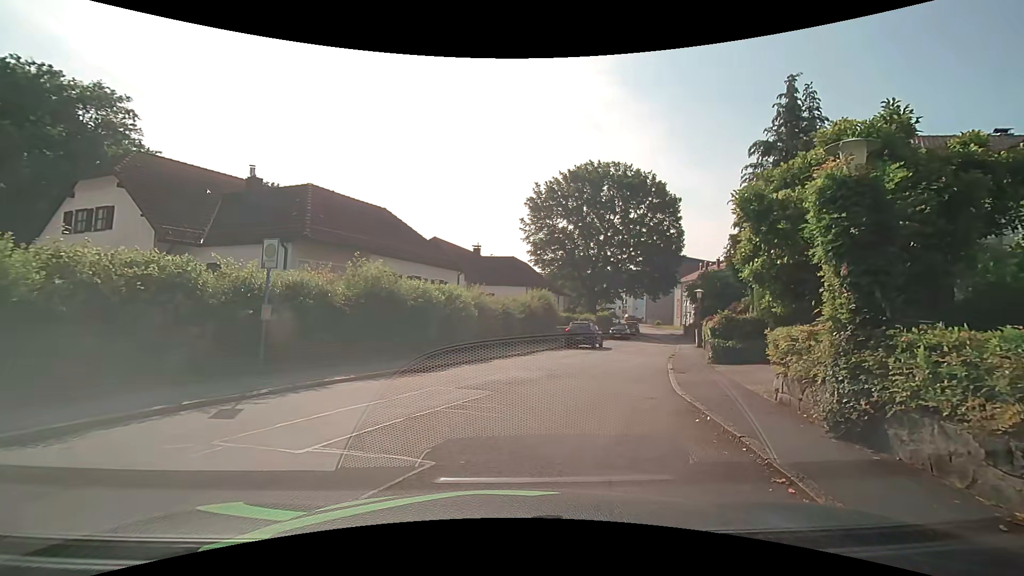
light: Day
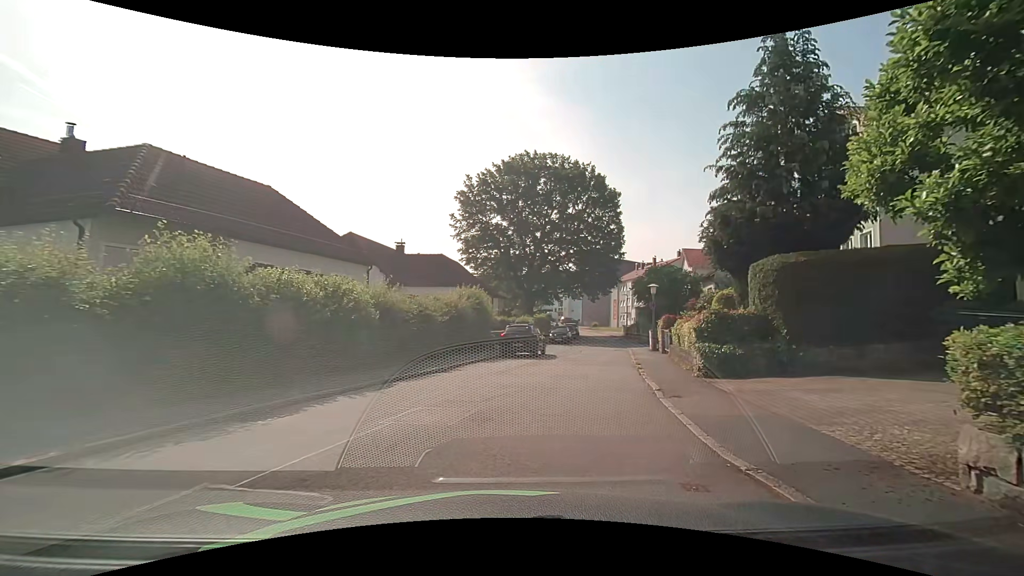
(+0.2, +5.8) m; +6°
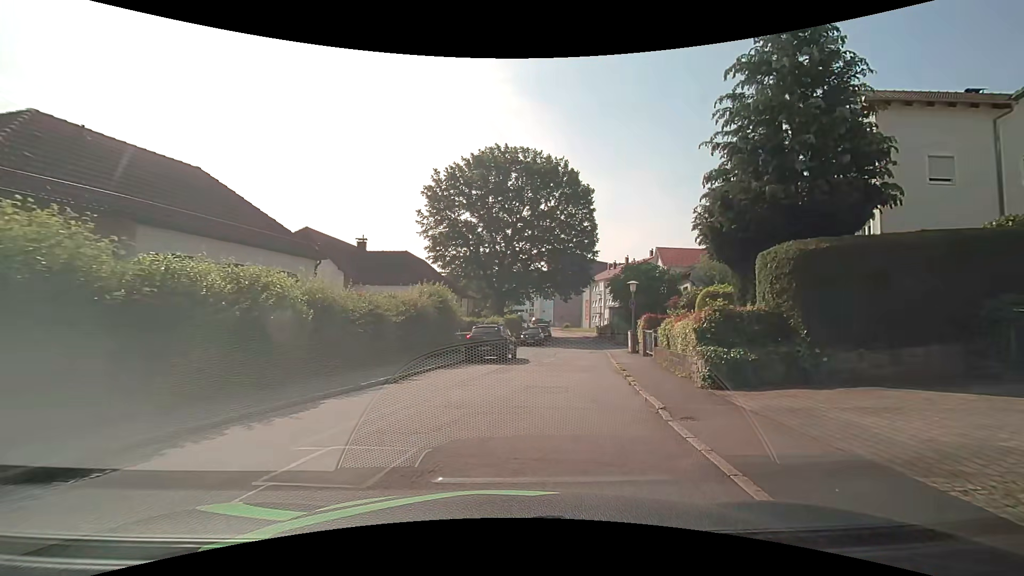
(+0.1, +2.6) m; +2°
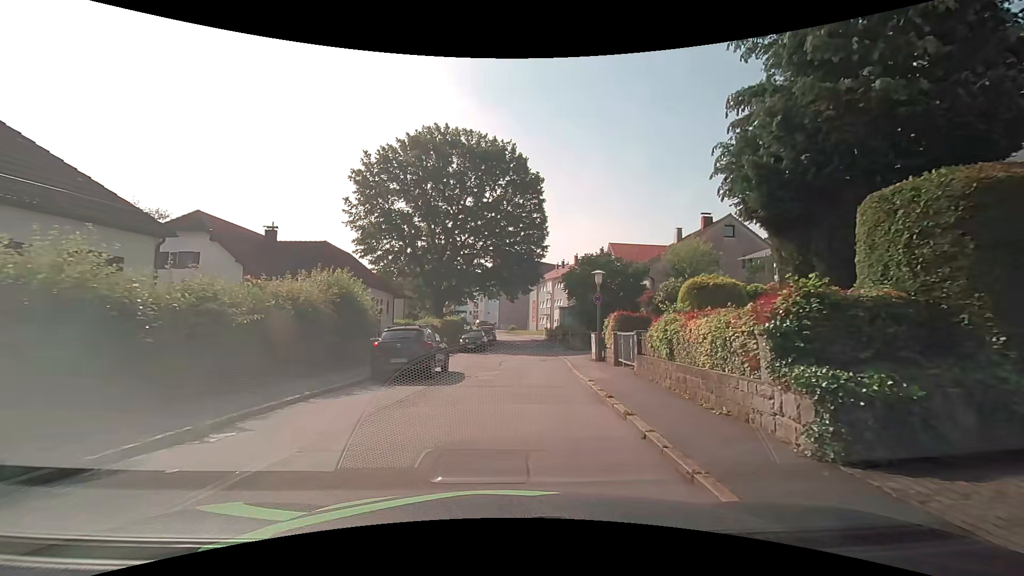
(+0.5, +6.1) m; +8°
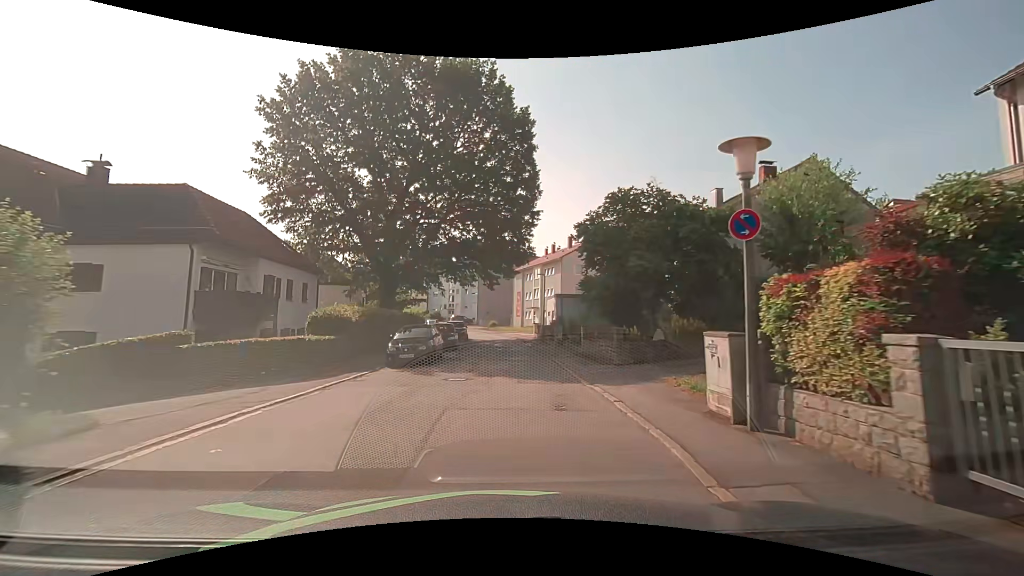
(+0.2, +14.9) m; +1°
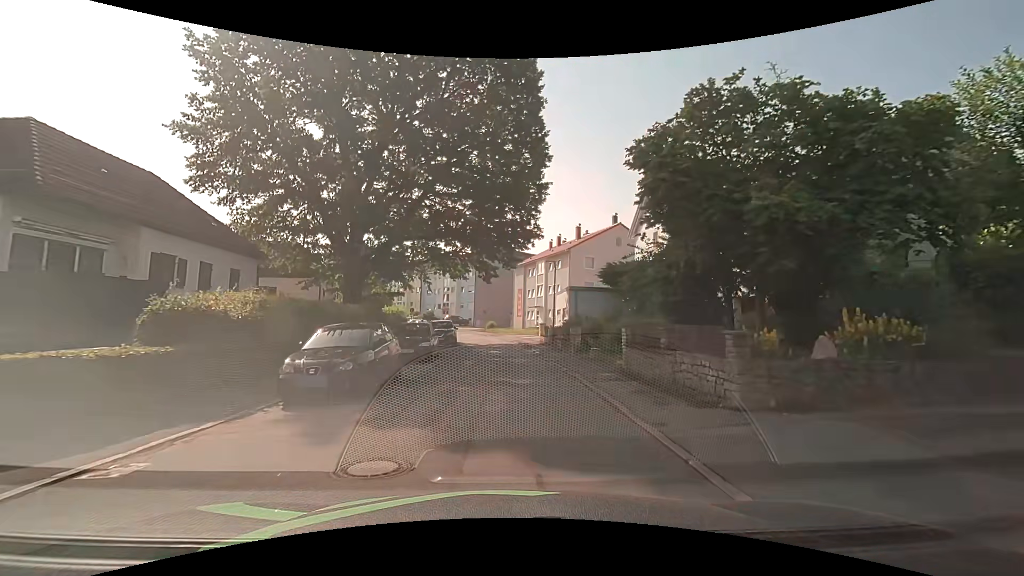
(0.0, +8.1) m; -1°
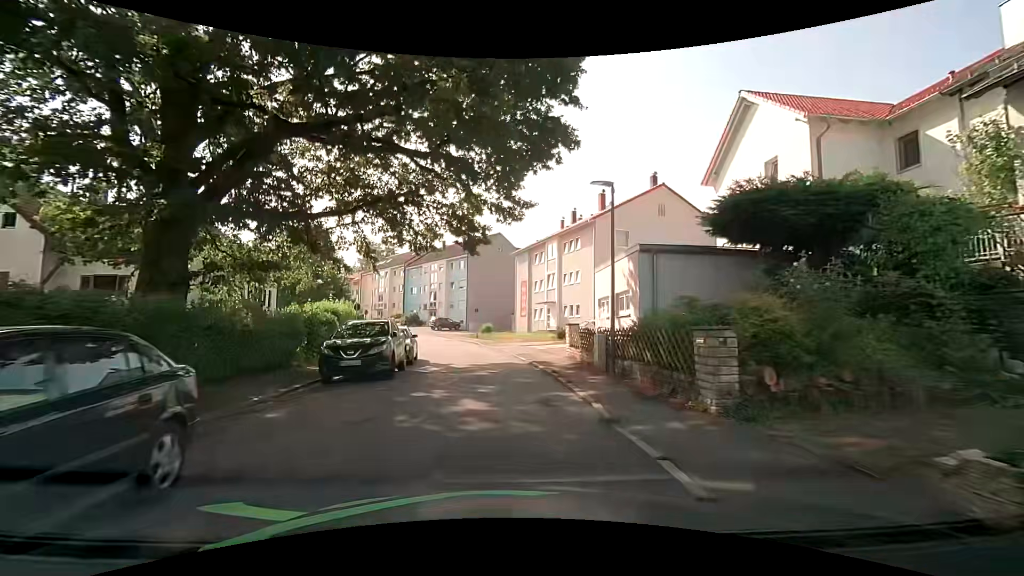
(+0.2, +16.0) m; +1°
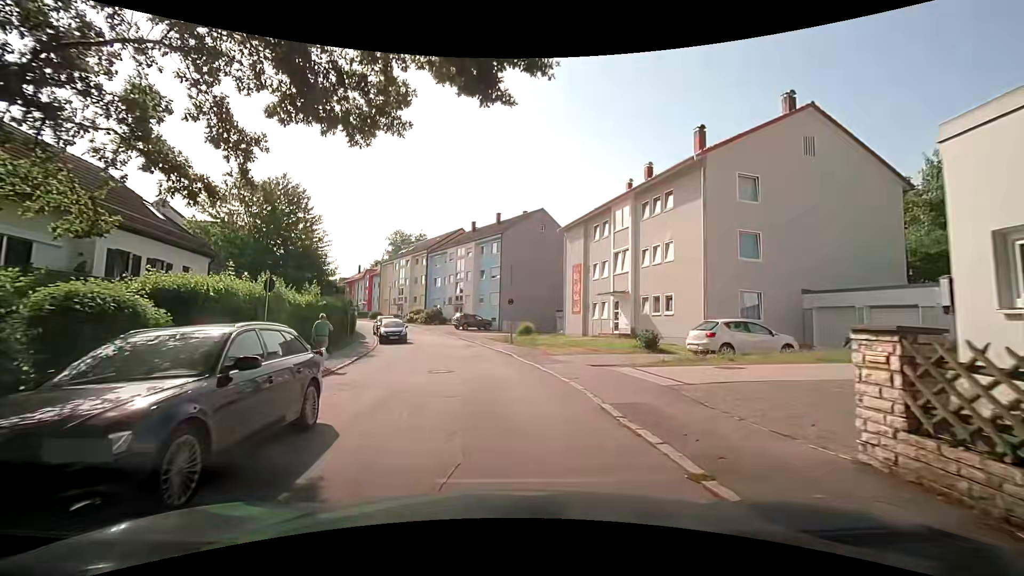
(-0.5, +14.4) m; -5°
(0, +10) (-1, +20) (-2, +30) (-4, +40) (-7, +49) (-11, +58) (-16, +67) (-21, +76) (-26, +84) (-31, +93) m
